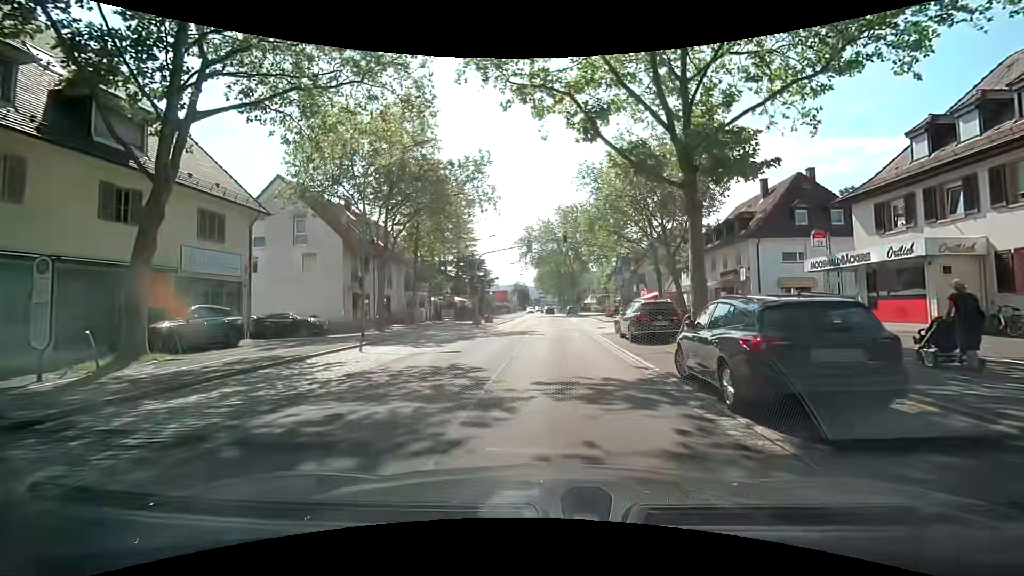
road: secondary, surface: asphalt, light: Day
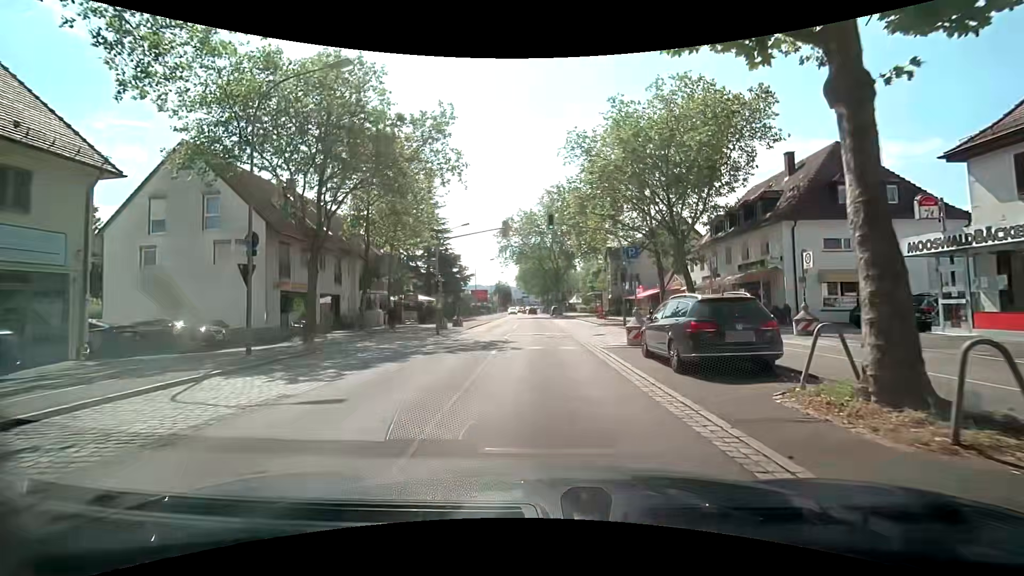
(+0.1, +8.1) m; +3°
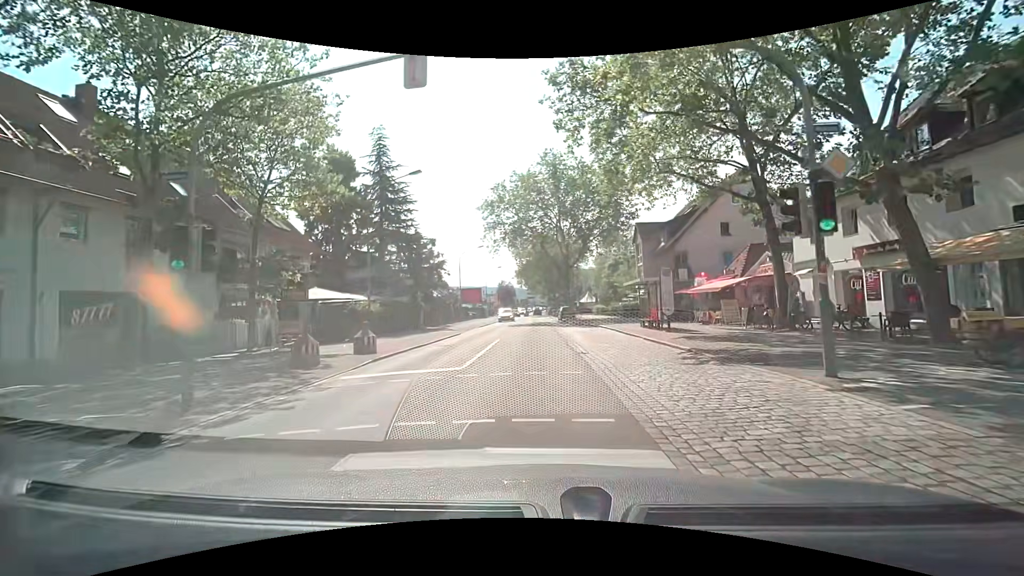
(-0.1, +20.1) m; -2°
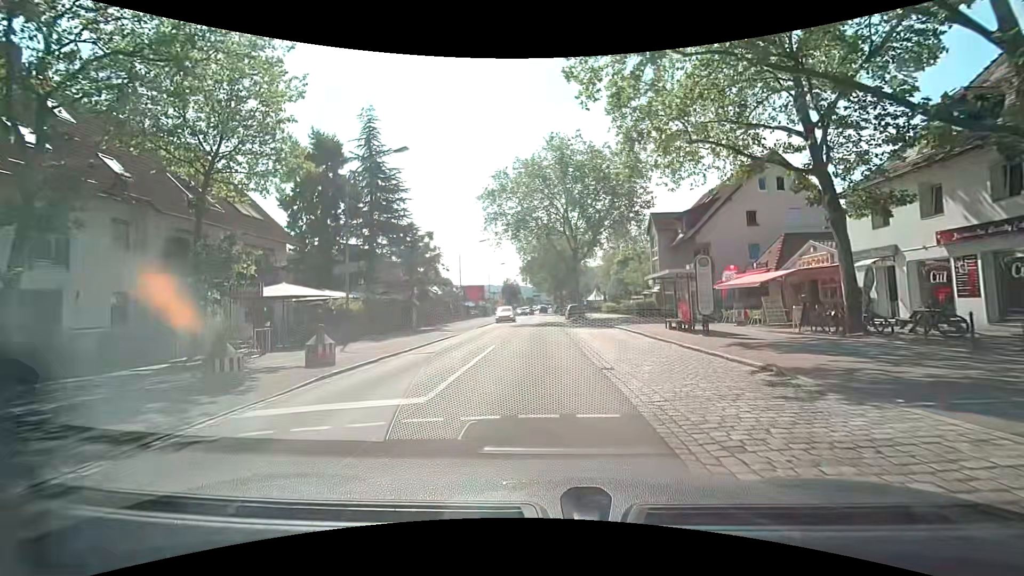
(0.0, +4.1) m; -1°
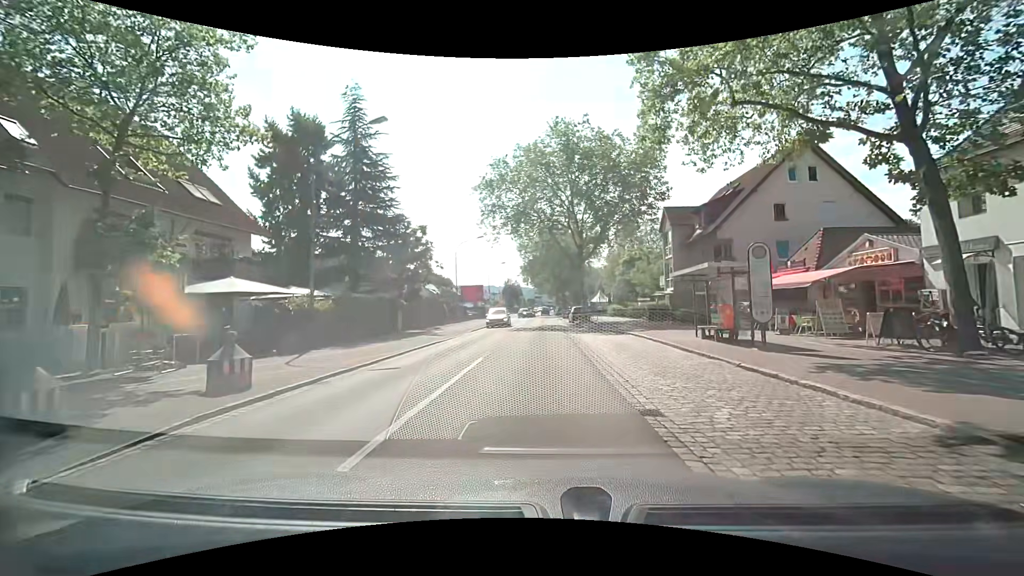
(0.0, +4.2) m; 0°
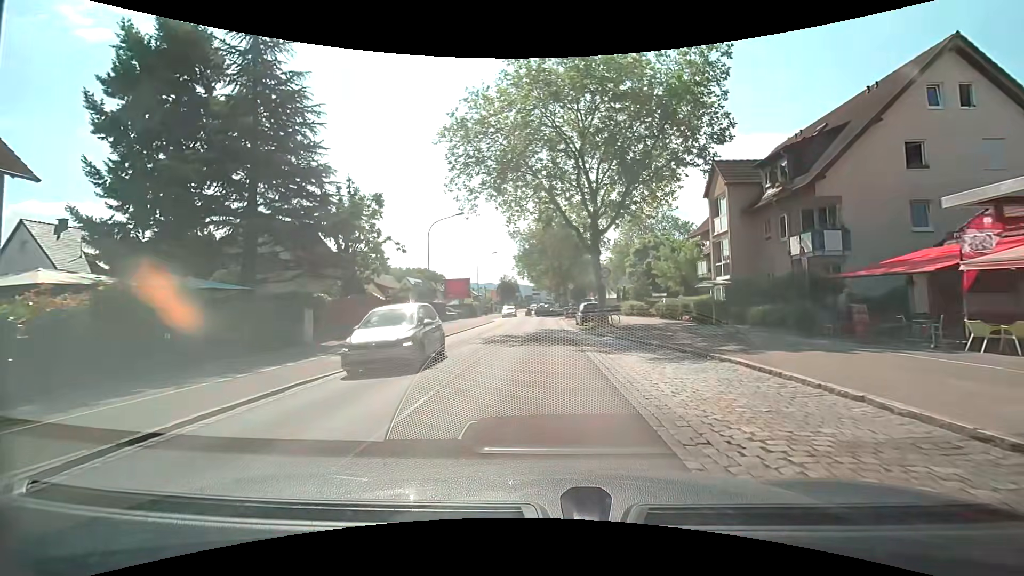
(+0.1, +12.8) m; +1°
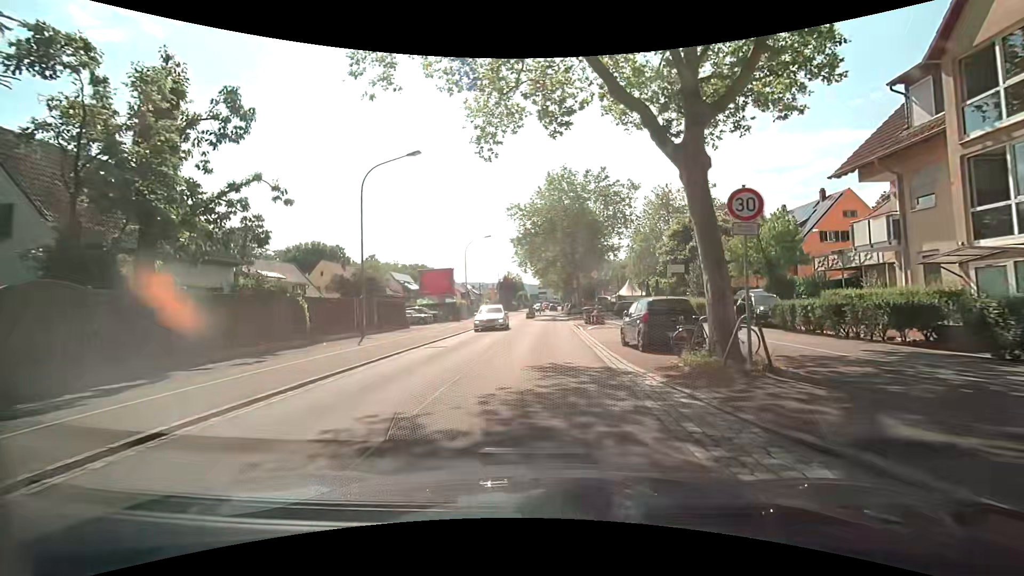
(-0.2, +17.7) m; -1°
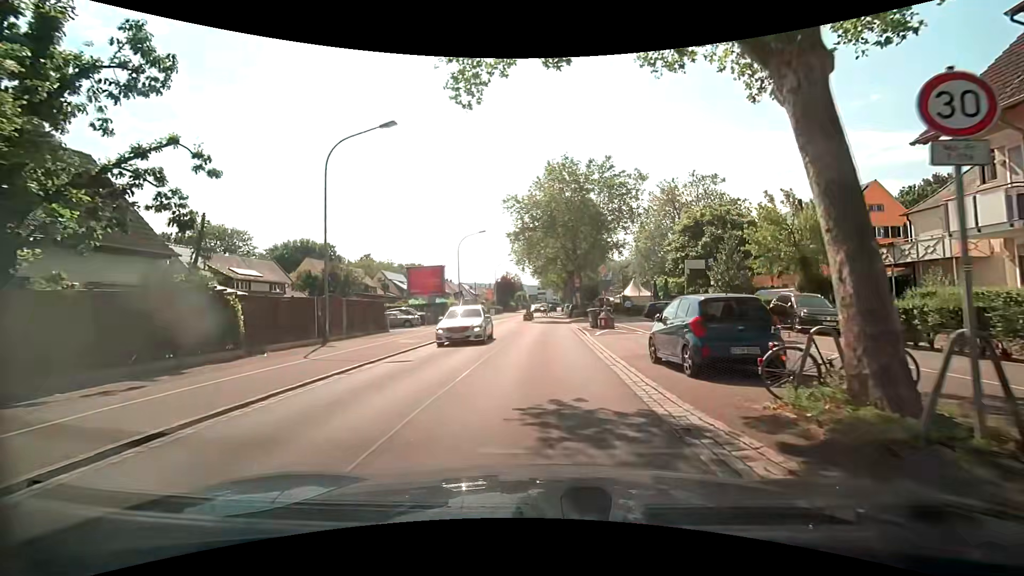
(0.0, +4.4) m; 0°
(0, +10) (0, +20) (+1, +30) (+1, +40) (+1, +50) (+1, +60) (+2, +70) (+2, +80) (+2, +90) (+2, +100) m
